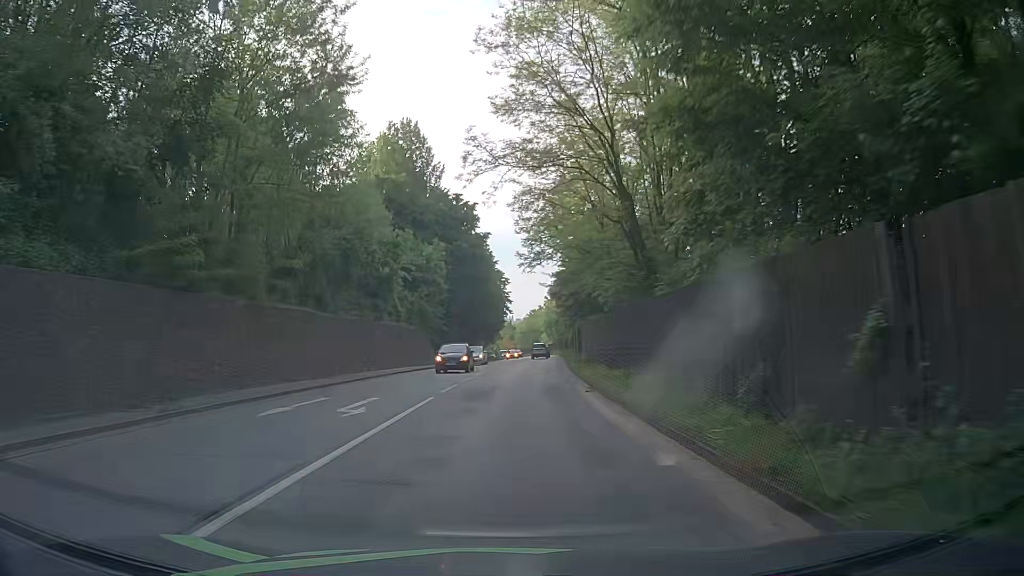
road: primary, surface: asphalt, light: Day
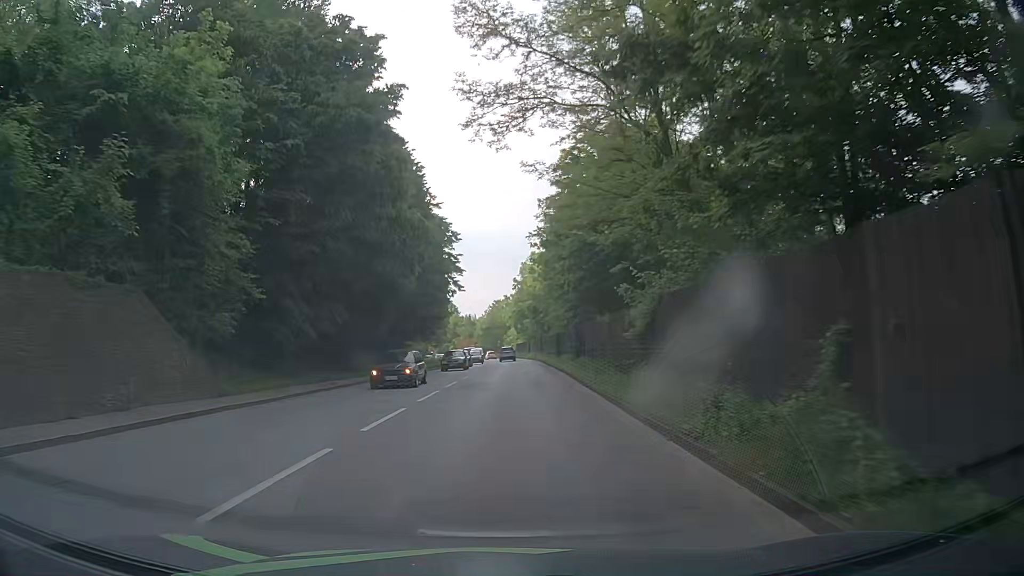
(+1.5, +38.4) m; +4°
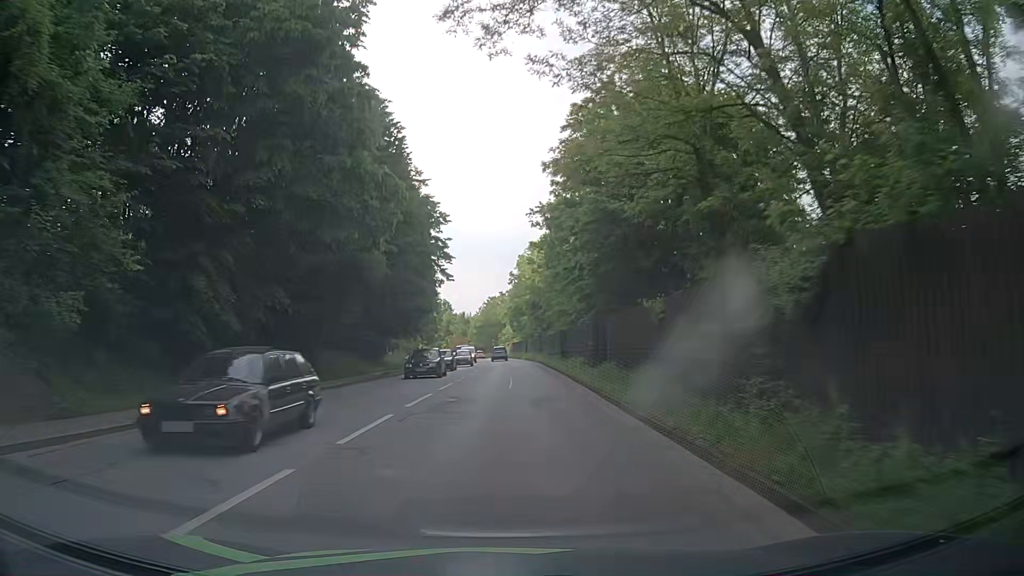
(0.0, +7.7) m; 0°
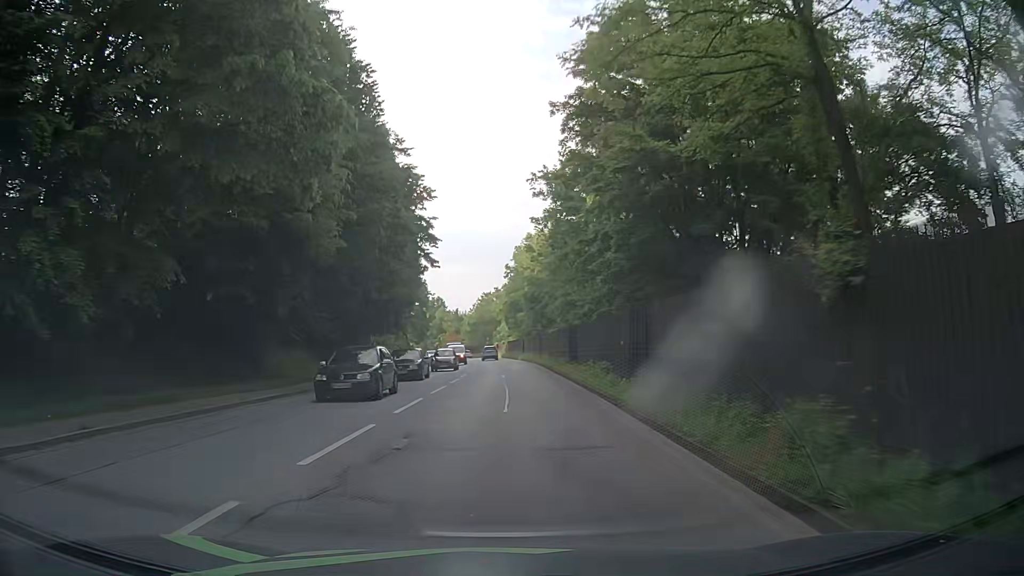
(0.0, +7.7) m; 0°
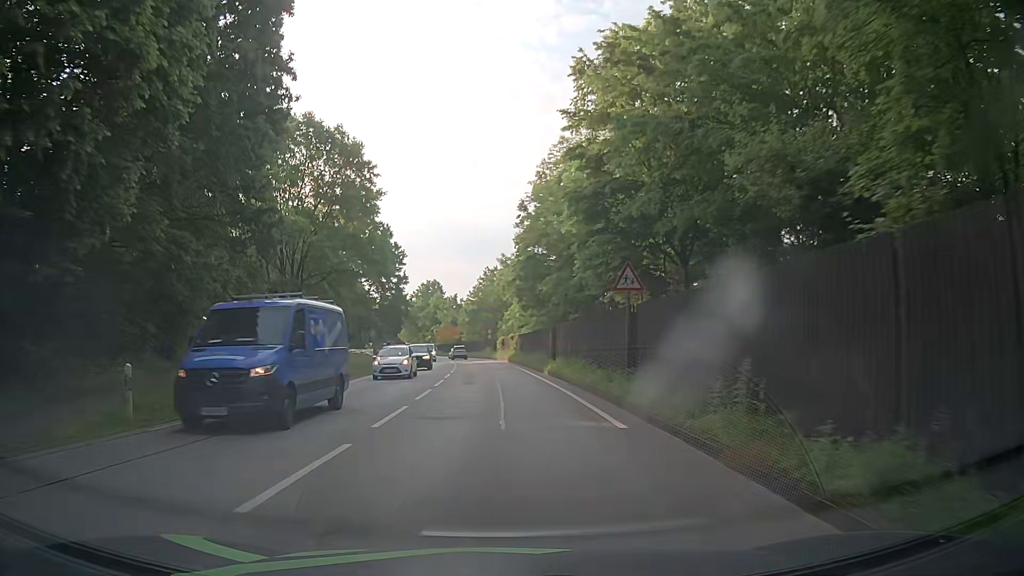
(+0.4, +38.4) m; -1°
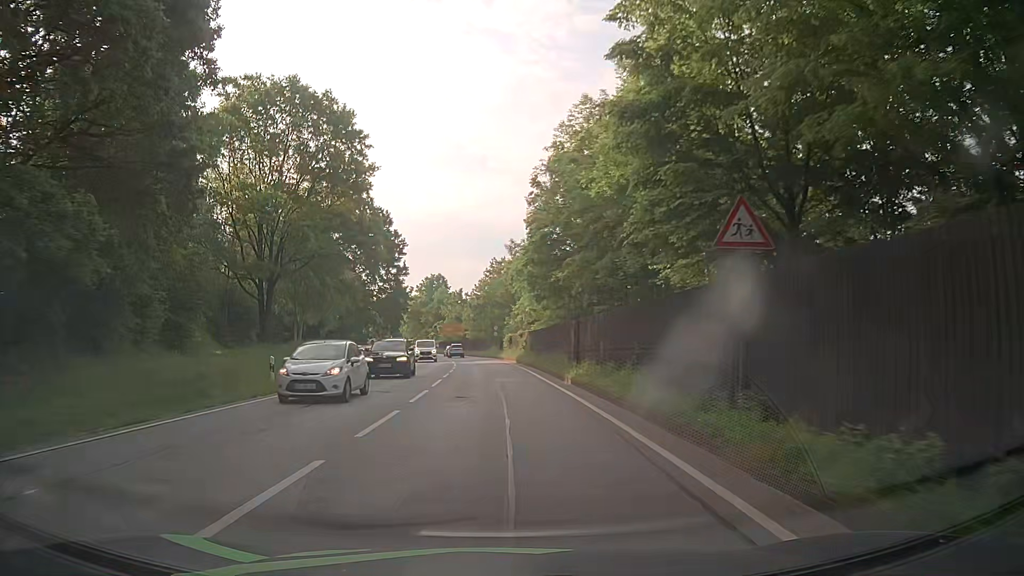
(0.0, +7.7) m; 0°
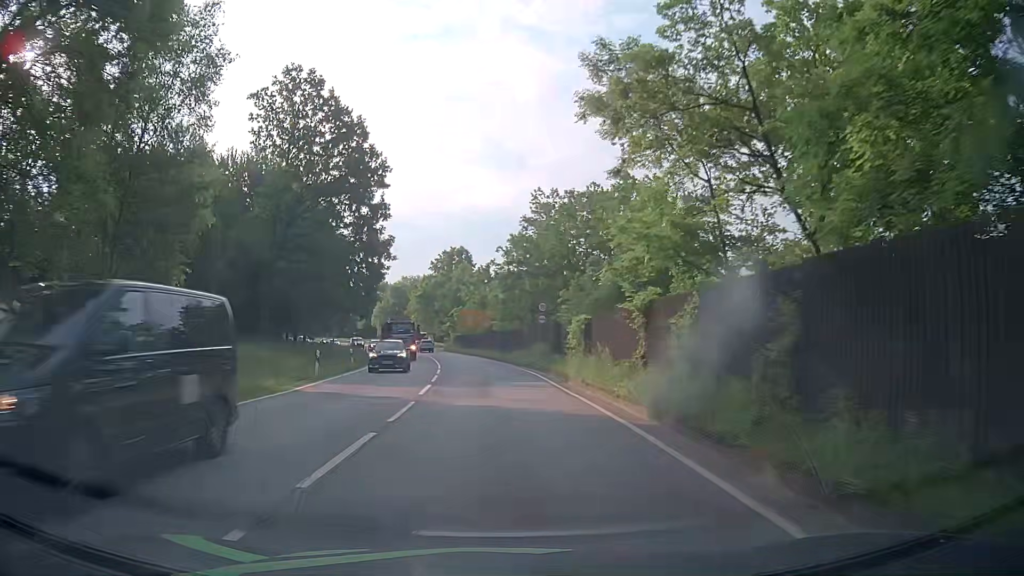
(-1.1, +38.2) m; -4°
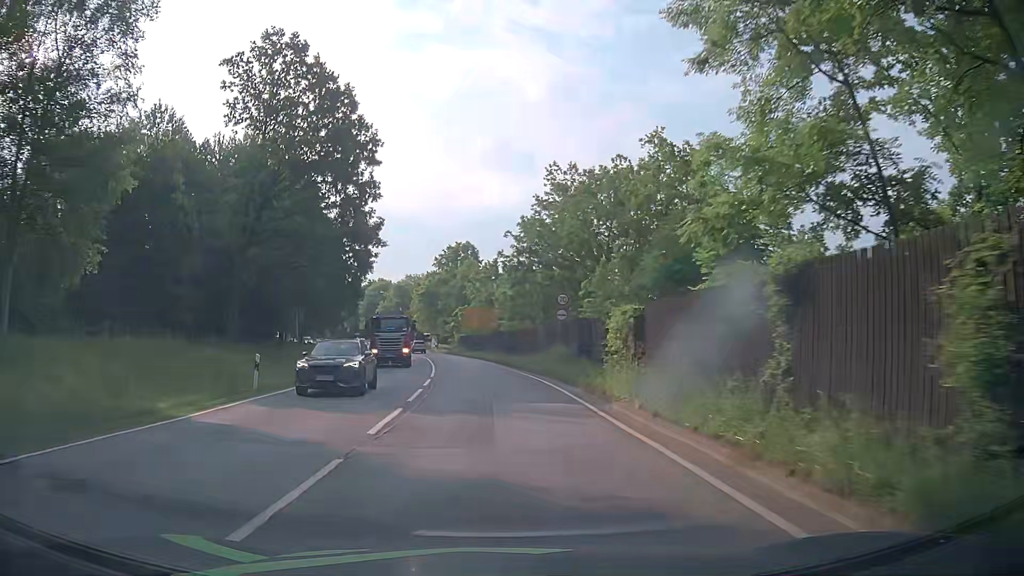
(0.0, +7.7) m; -1°
